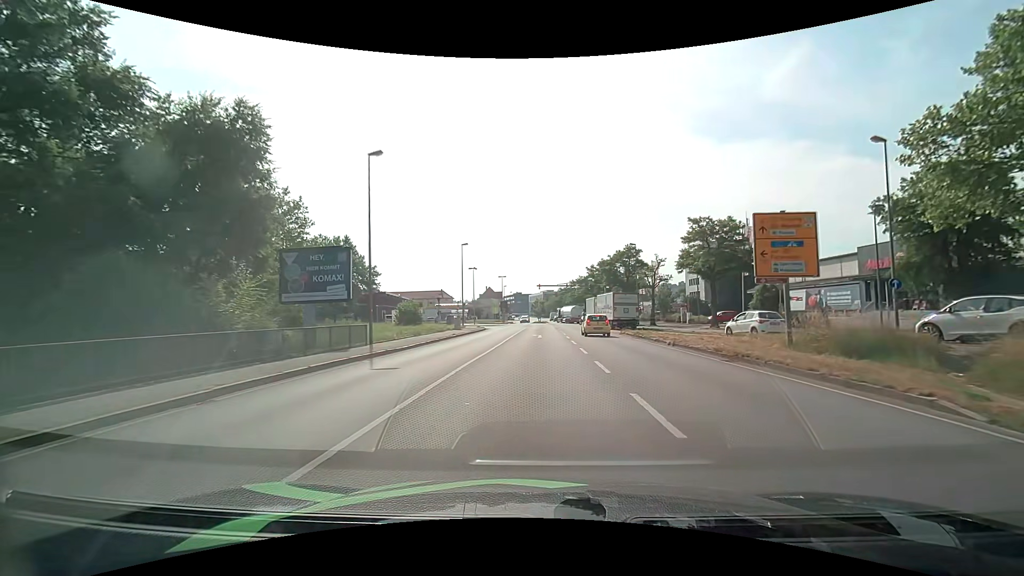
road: primary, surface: asphalt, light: Day
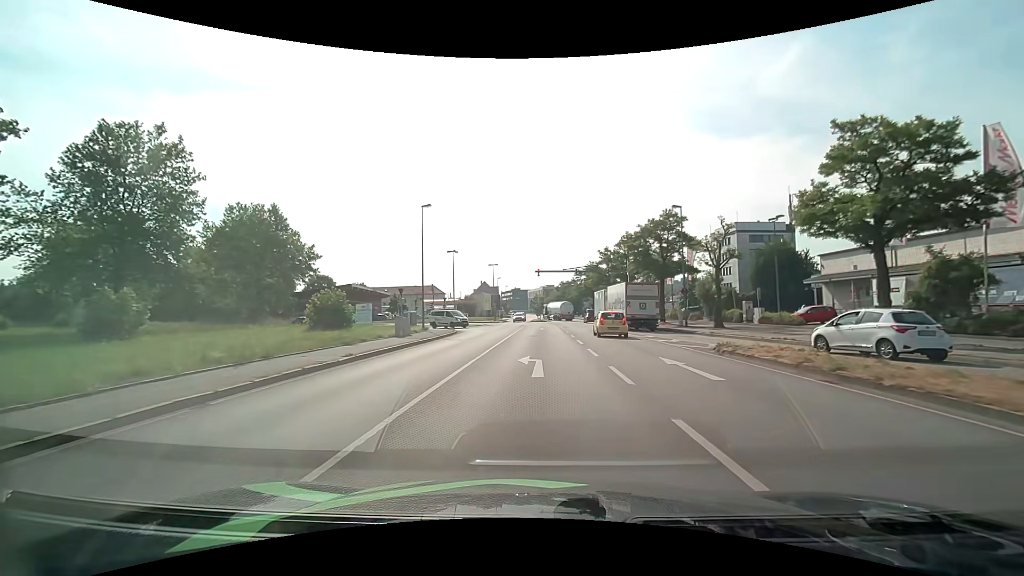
(0.0, +20.2) m; 0°
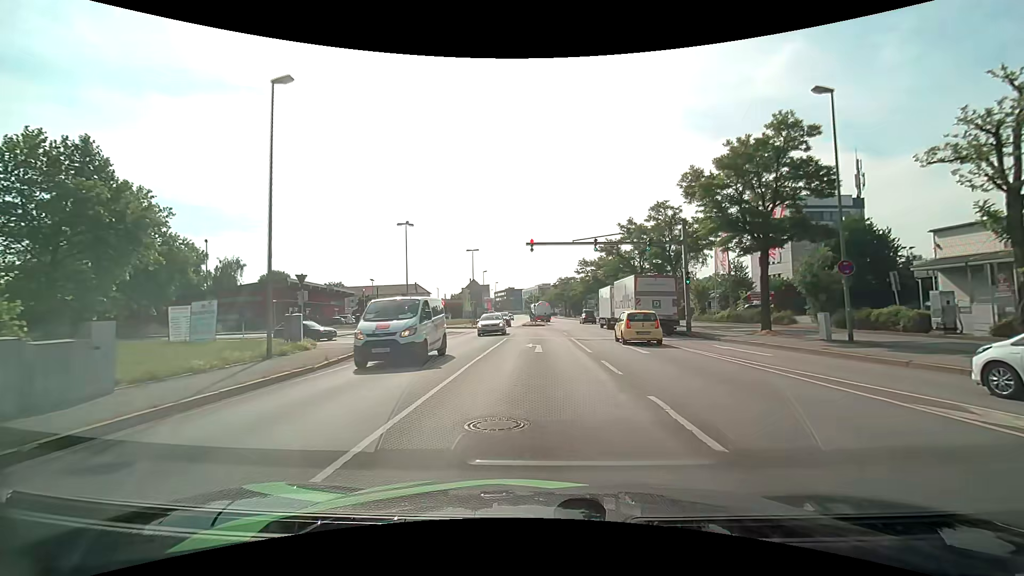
(+0.2, +22.0) m; +1°
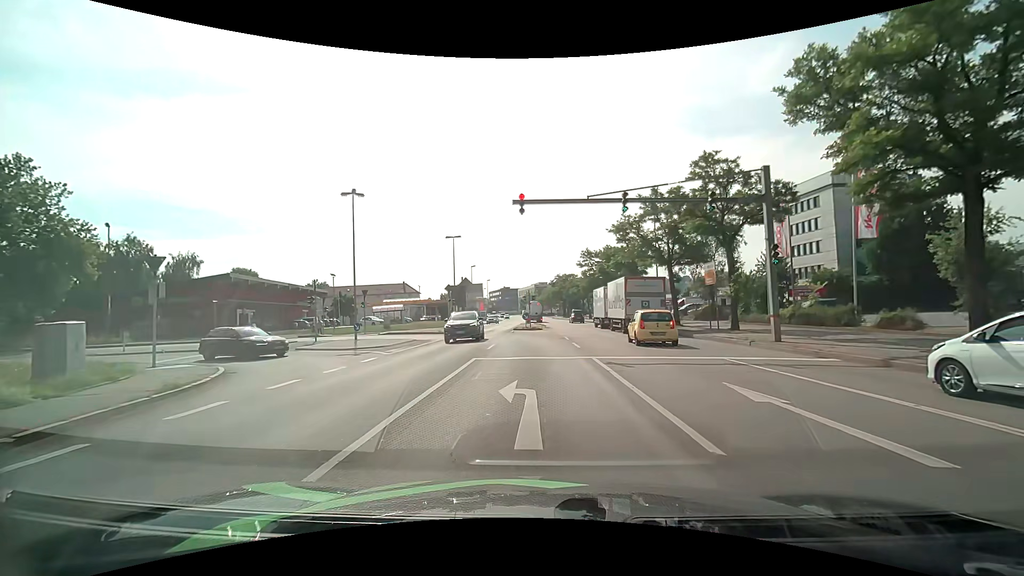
(0.0, +12.1) m; 0°
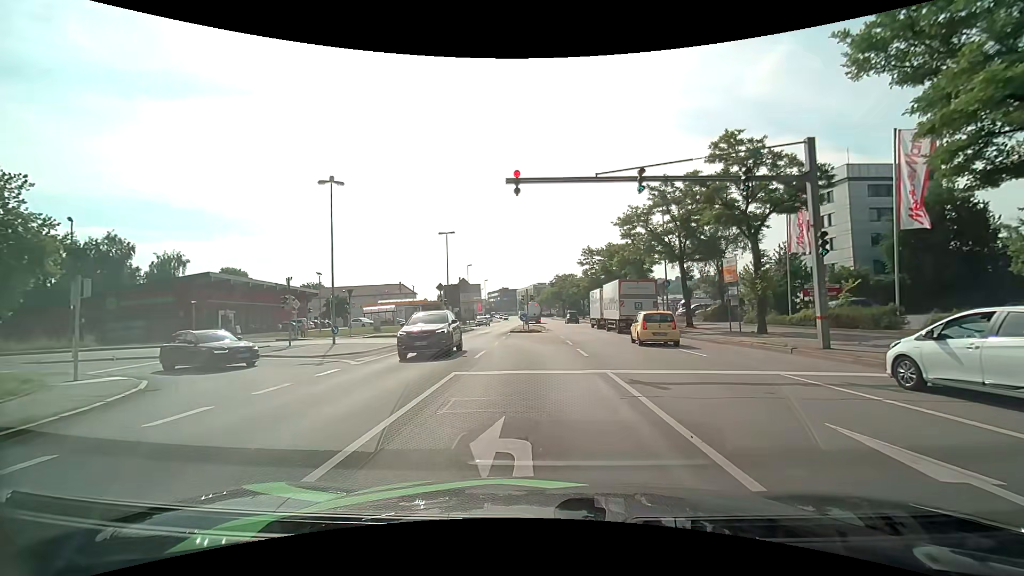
(0.0, +3.4) m; +1°
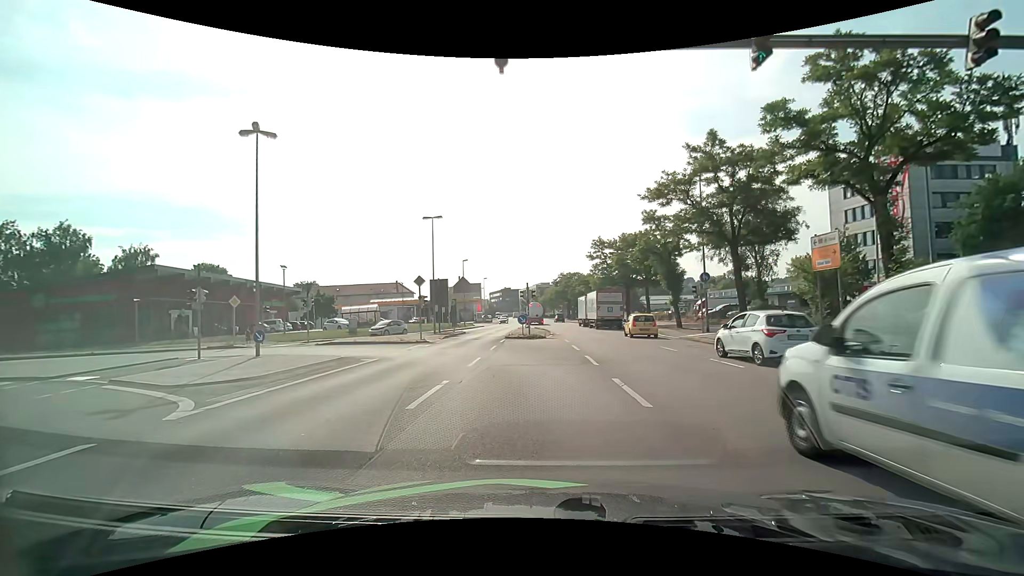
(0.0, +8.2) m; -1°
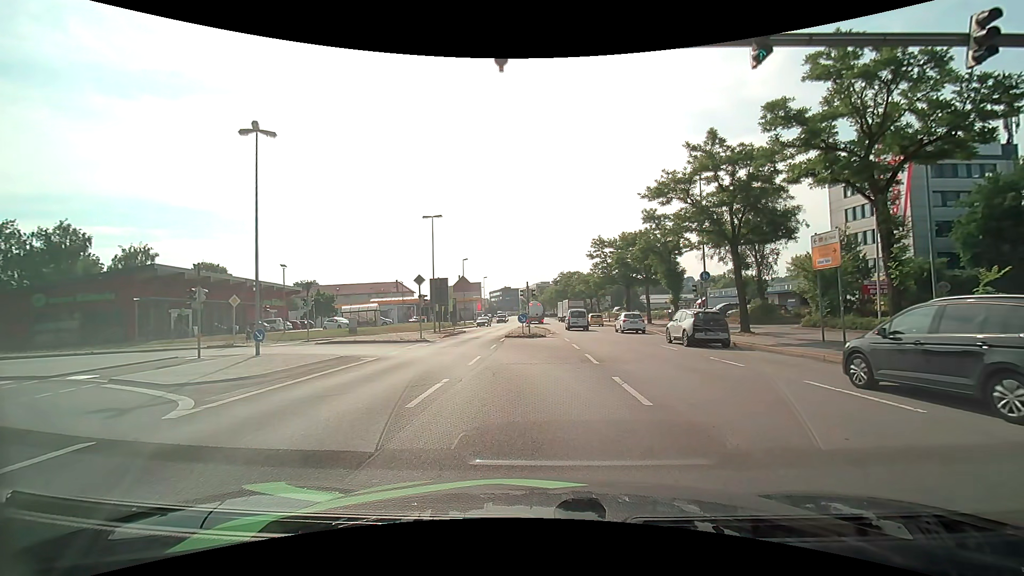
(0.0, +0.1) m; 0°
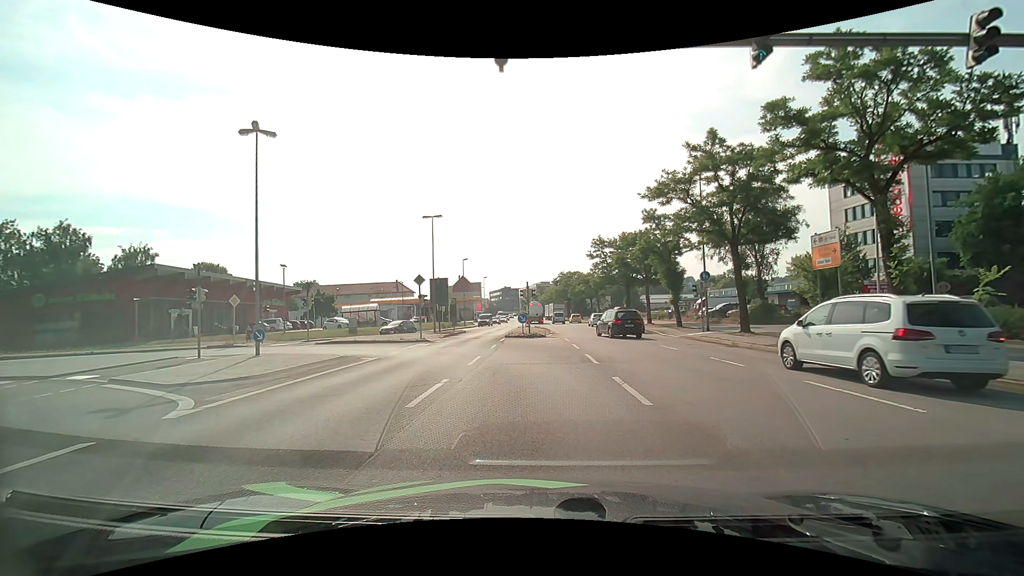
(0.0, 0.0) m; 0°
